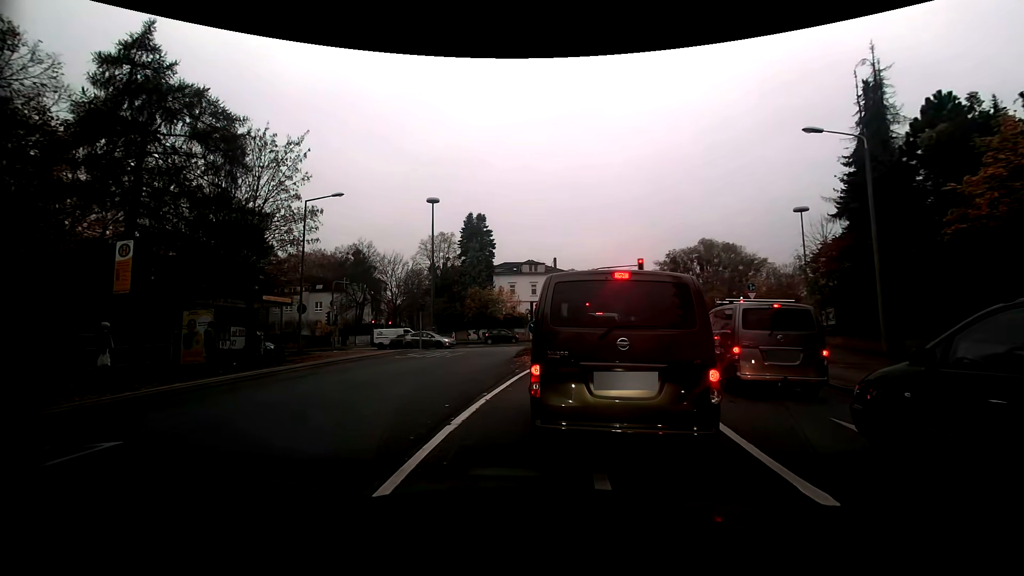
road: tertiary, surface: asphalt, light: Day
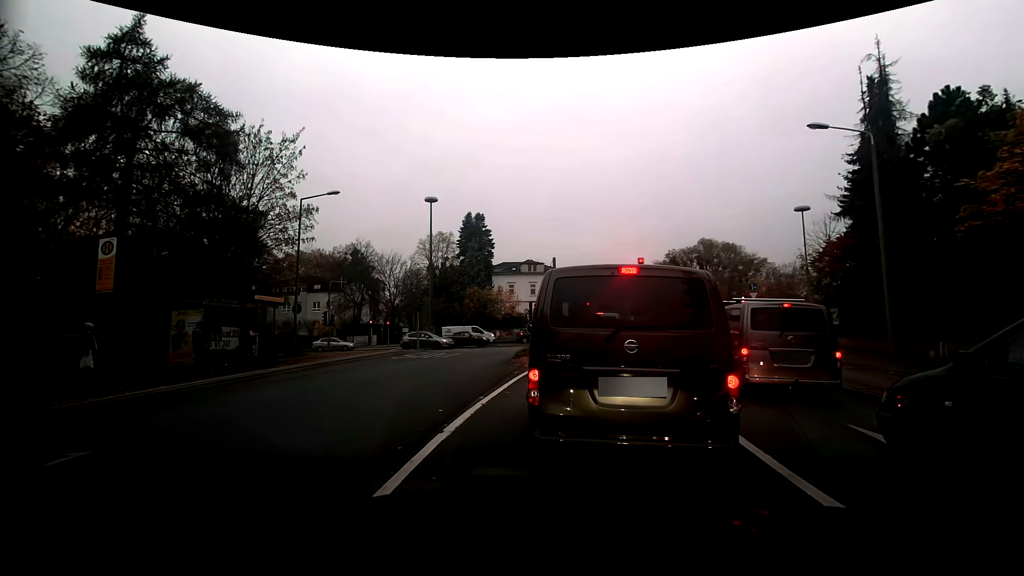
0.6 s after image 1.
(0.0, +0.4) m; 0°
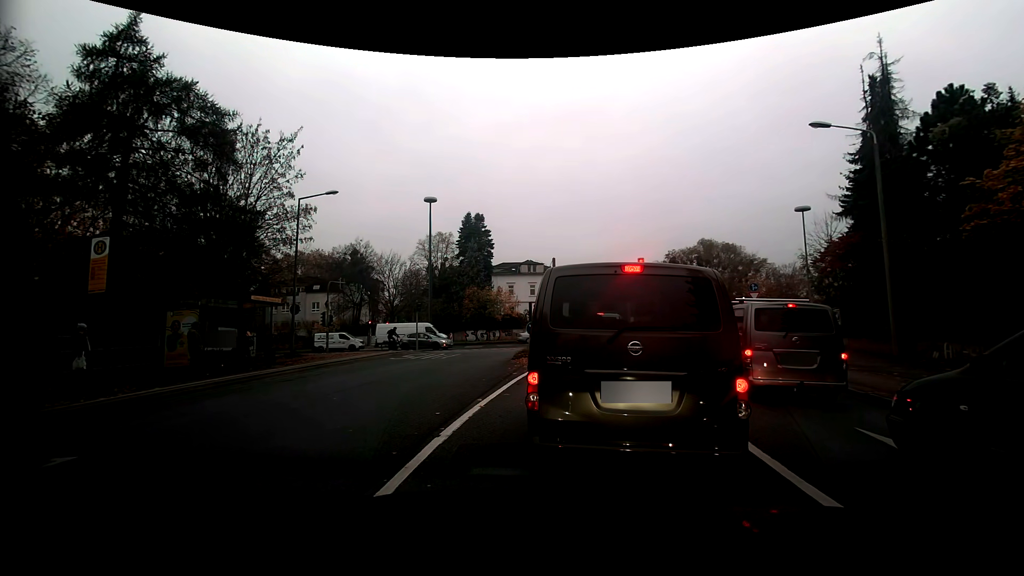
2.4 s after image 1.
(0.0, +0.2) m; 0°
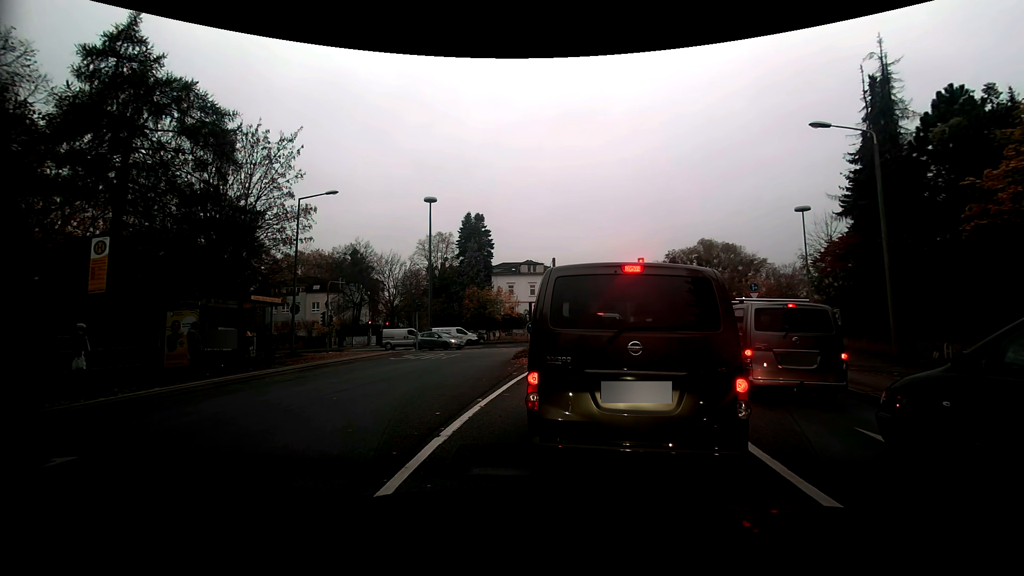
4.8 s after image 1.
(0.0, 0.0) m; 0°
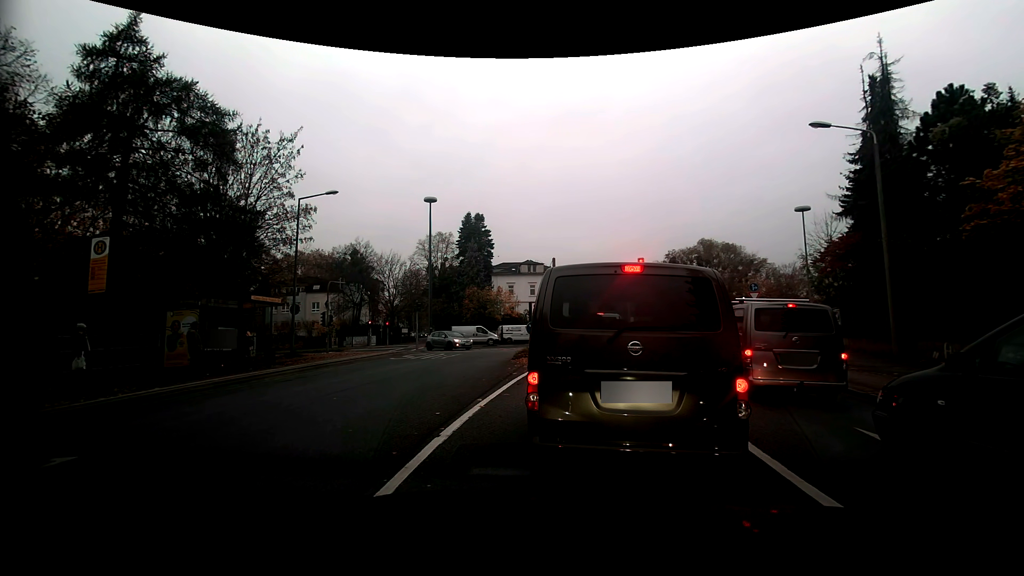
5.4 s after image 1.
(0.0, 0.0) m; 0°
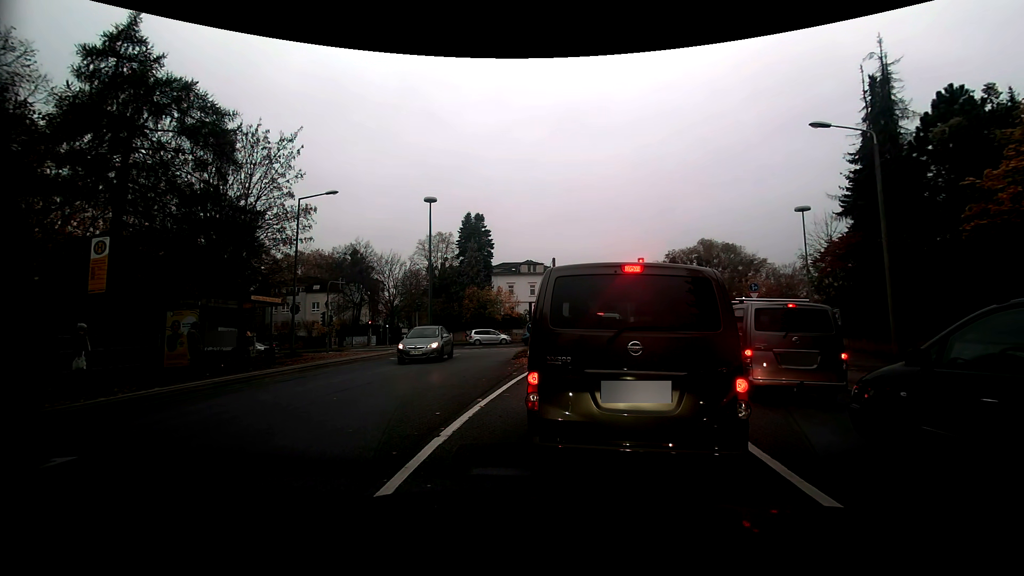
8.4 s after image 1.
(0.0, 0.0) m; 0°
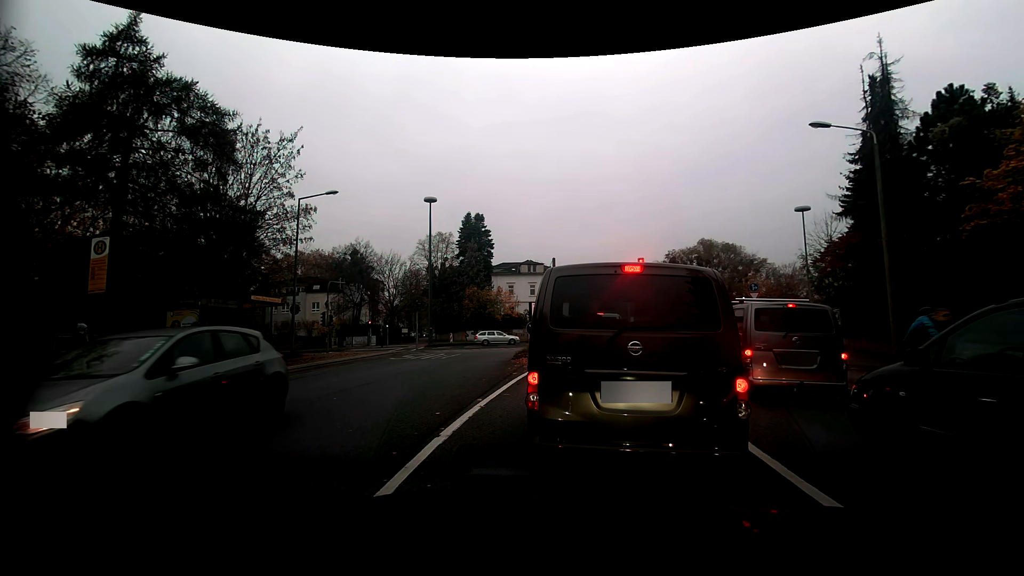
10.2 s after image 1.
(0.0, 0.0) m; 0°
